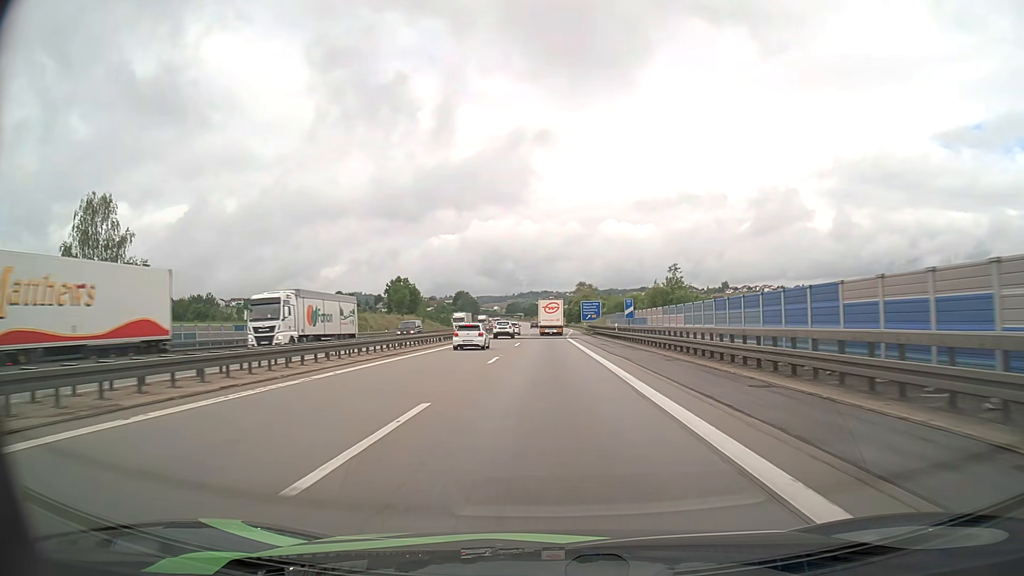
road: motorway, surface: asphalt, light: Day
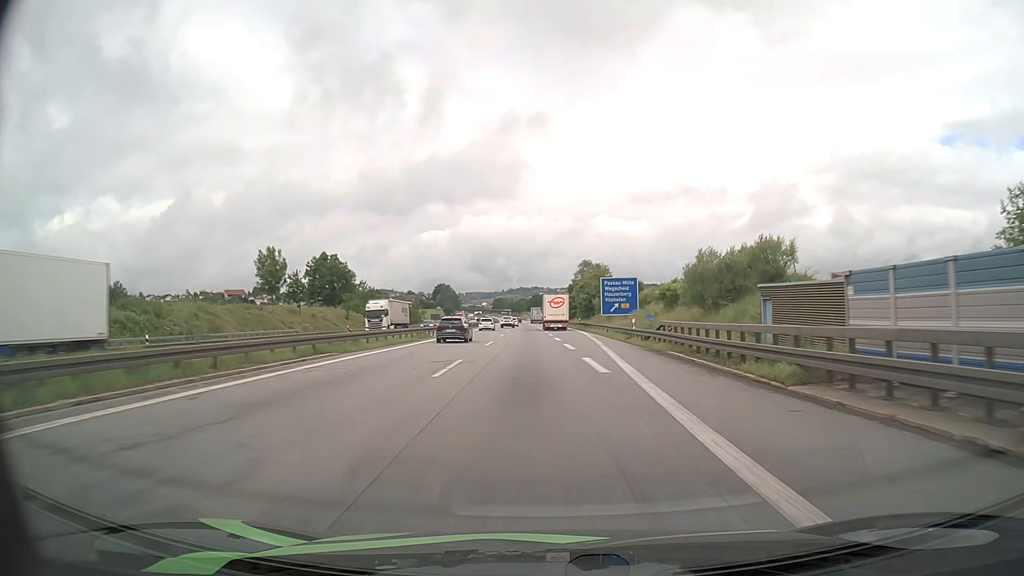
(0.0, +61.6) m; +1°
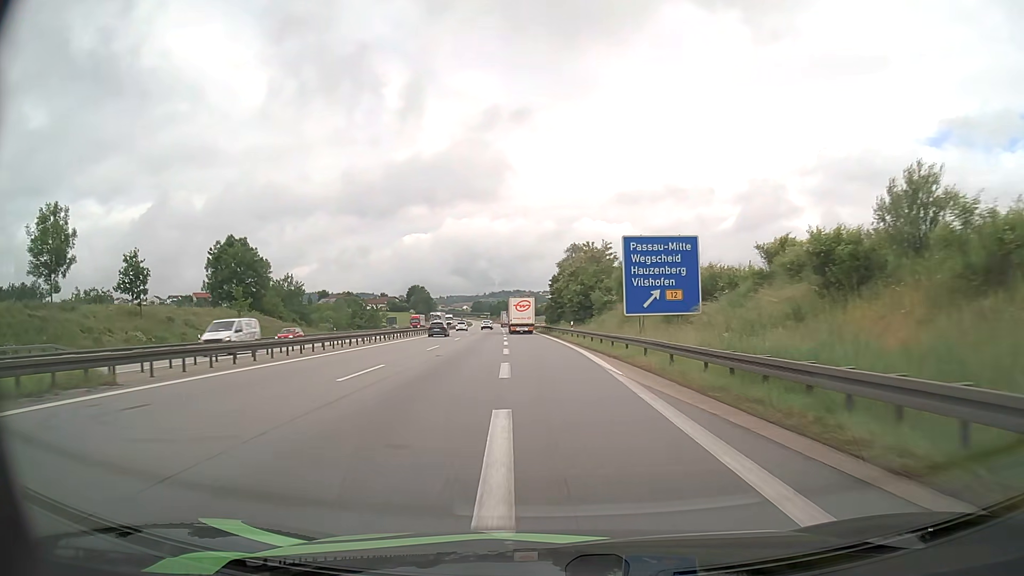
(+0.9, +35.9) m; +2°
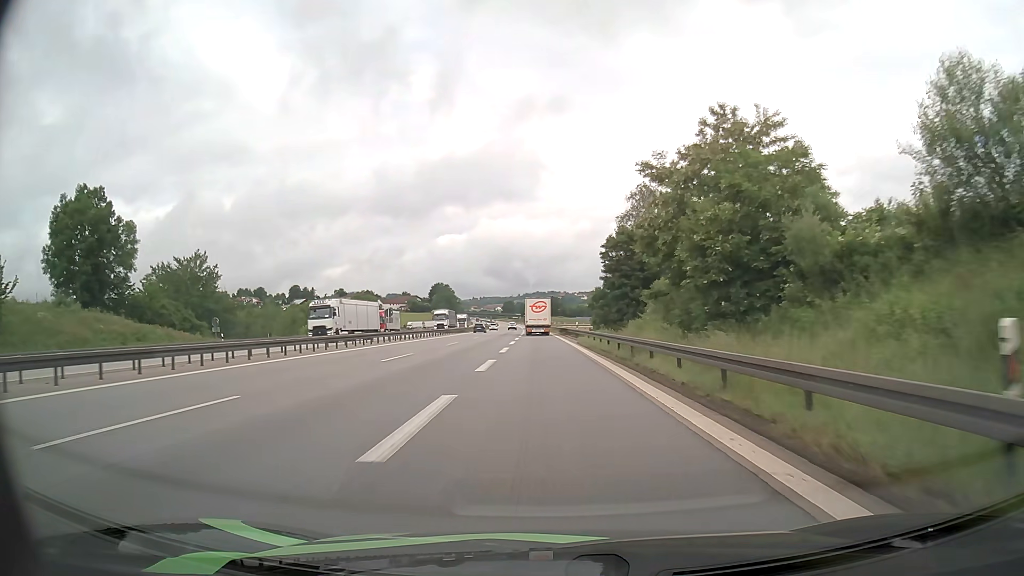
(-1.2, +46.1) m; -3°
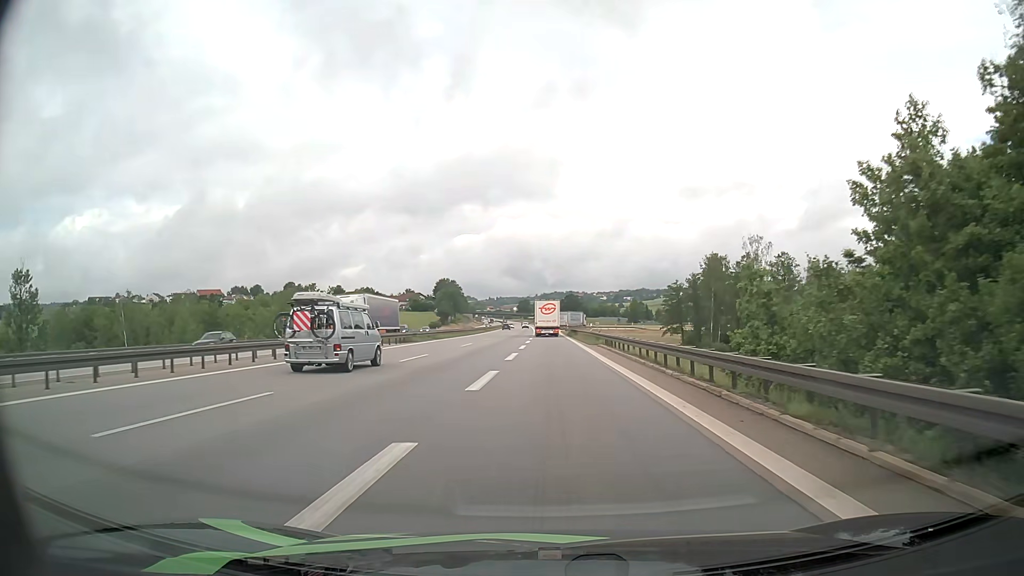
(-1.0, +52.8) m; -2°
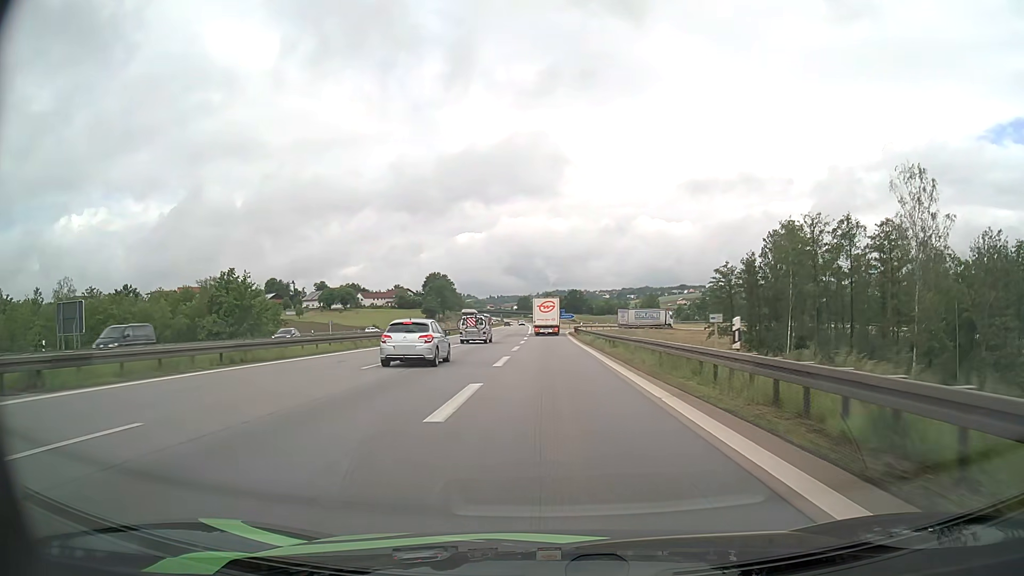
(+0.4, +40.7) m; 0°
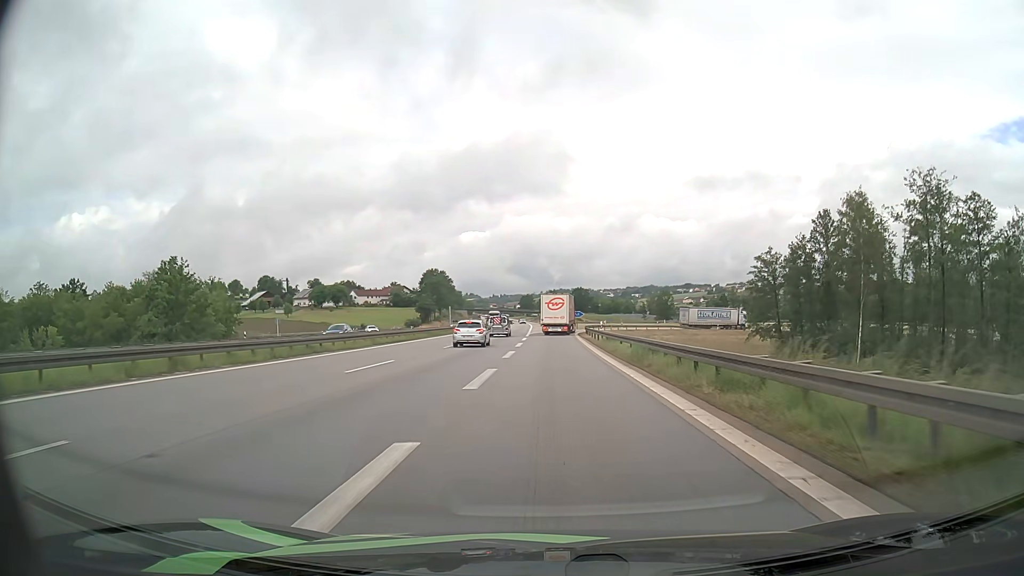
(0.0, +19.6) m; 0°
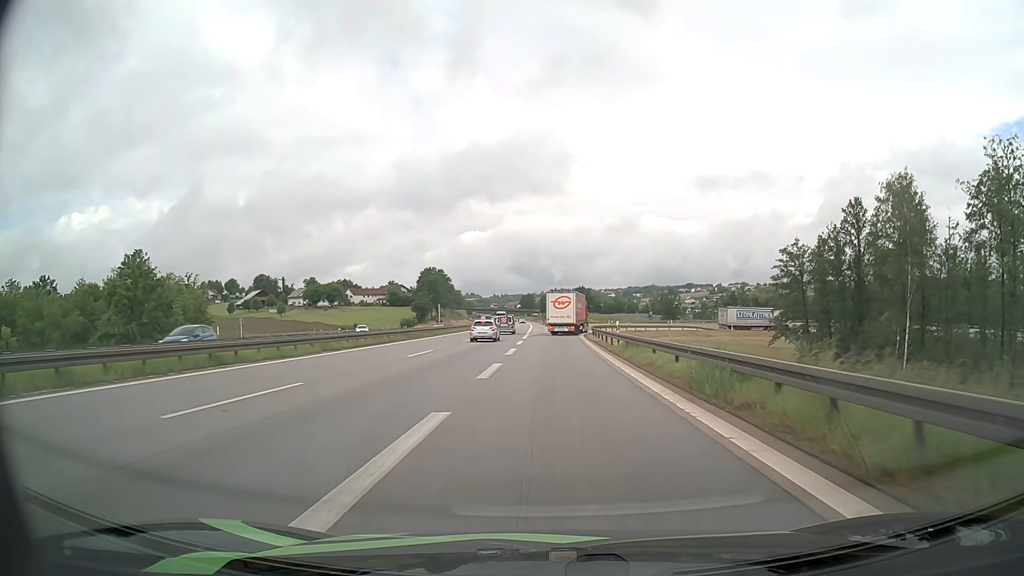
(0.0, +9.4) m; 0°
(0, +10) (0, +20) (0, +30) (0, +40) (0, +50) (0, +60) (+1, +70) (+3, +80) (+6, +89) (+10, +98) m
